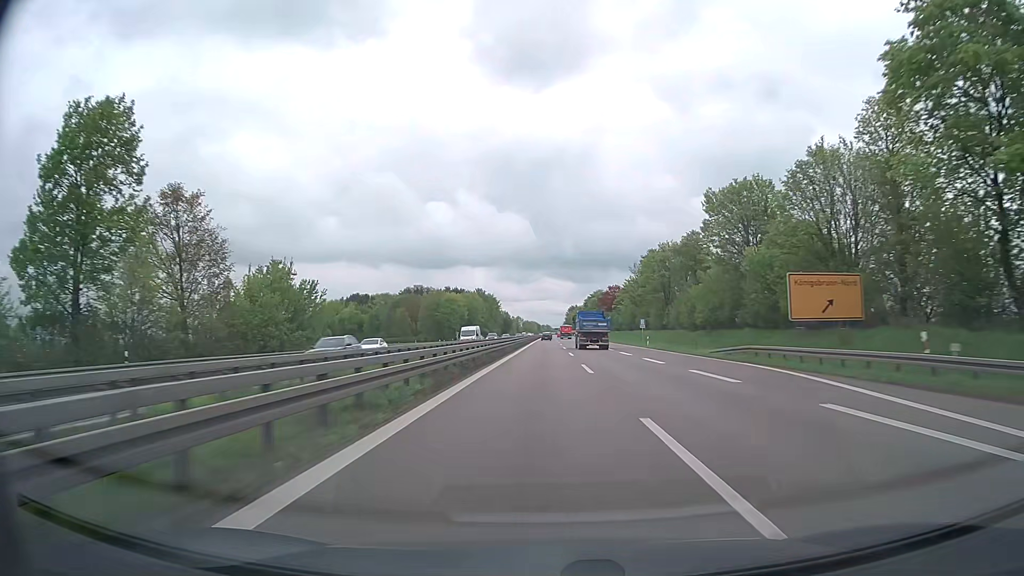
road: trunk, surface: asphalt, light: Day
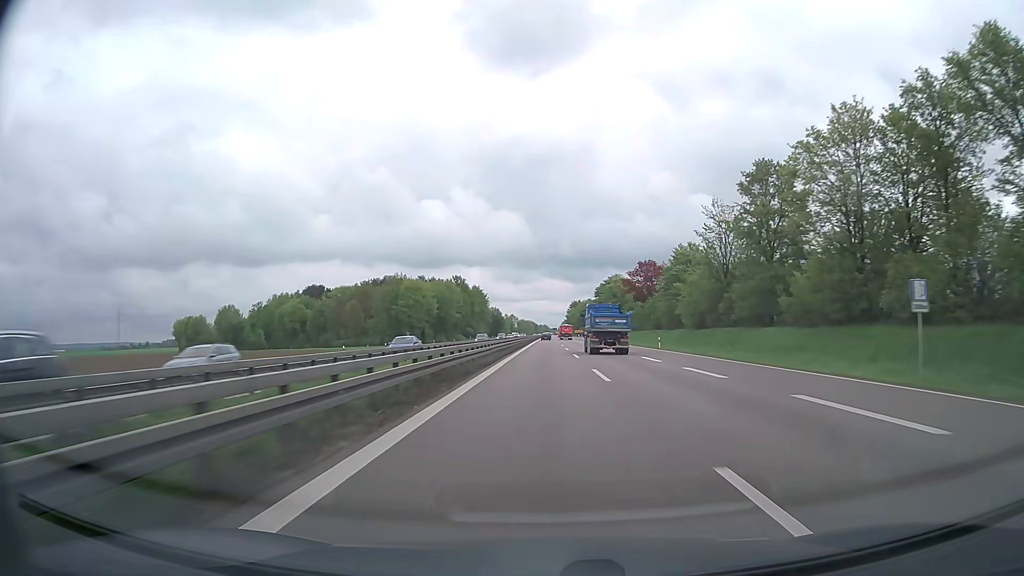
(+0.1, +58.0) m; 0°
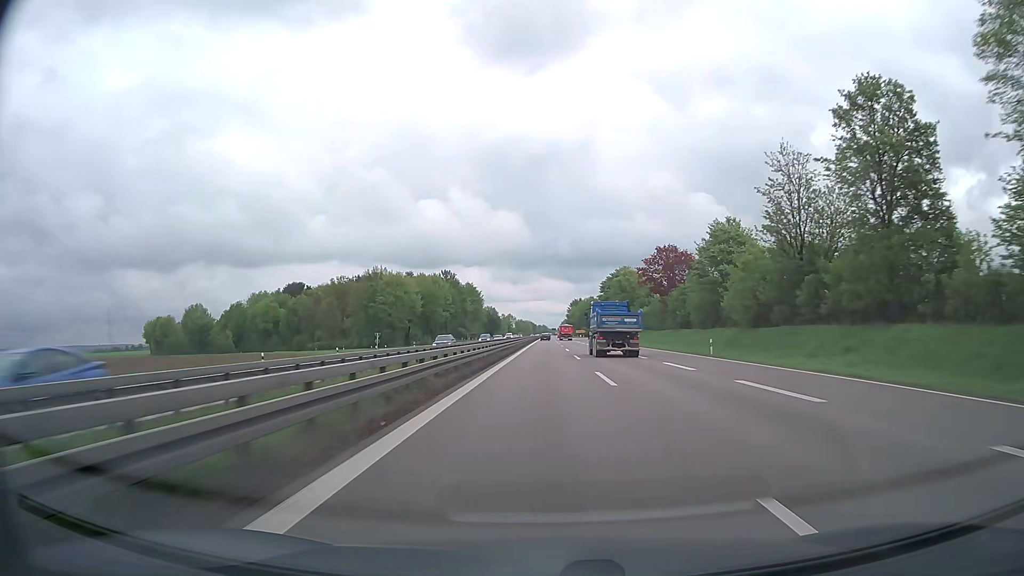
(0.0, +19.3) m; 0°
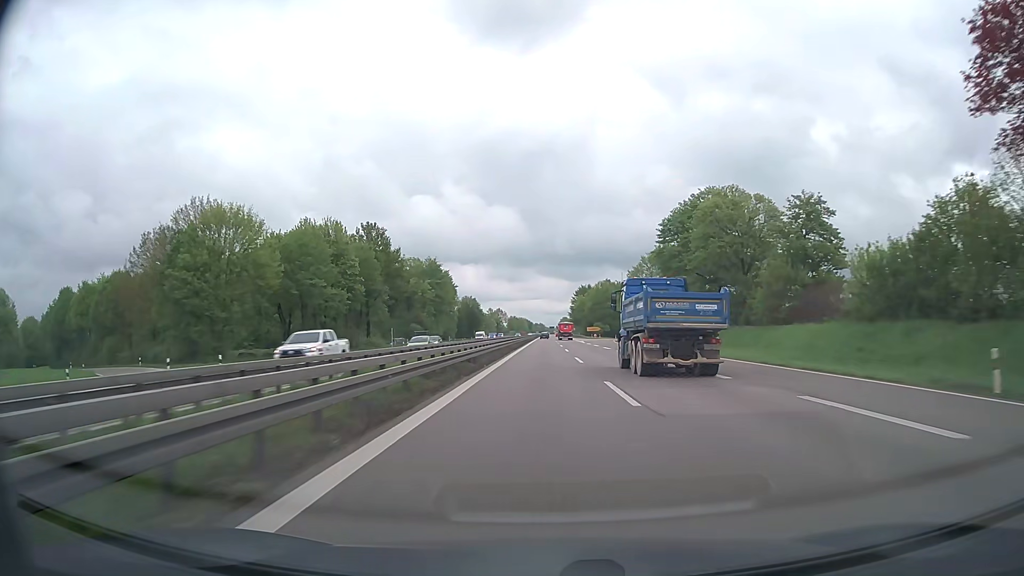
(0.0, +77.3) m; 0°
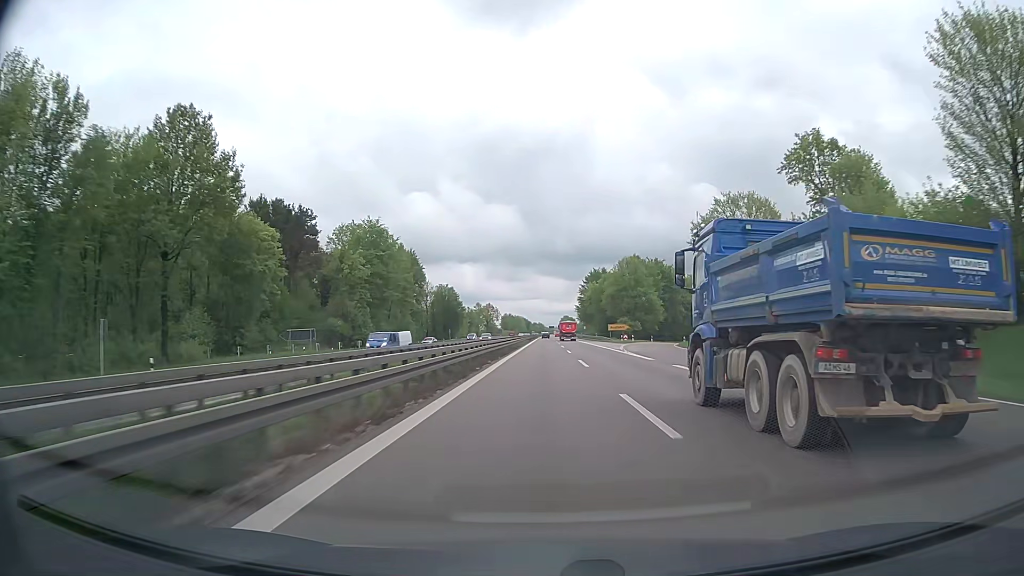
(0.0, +58.0) m; 0°
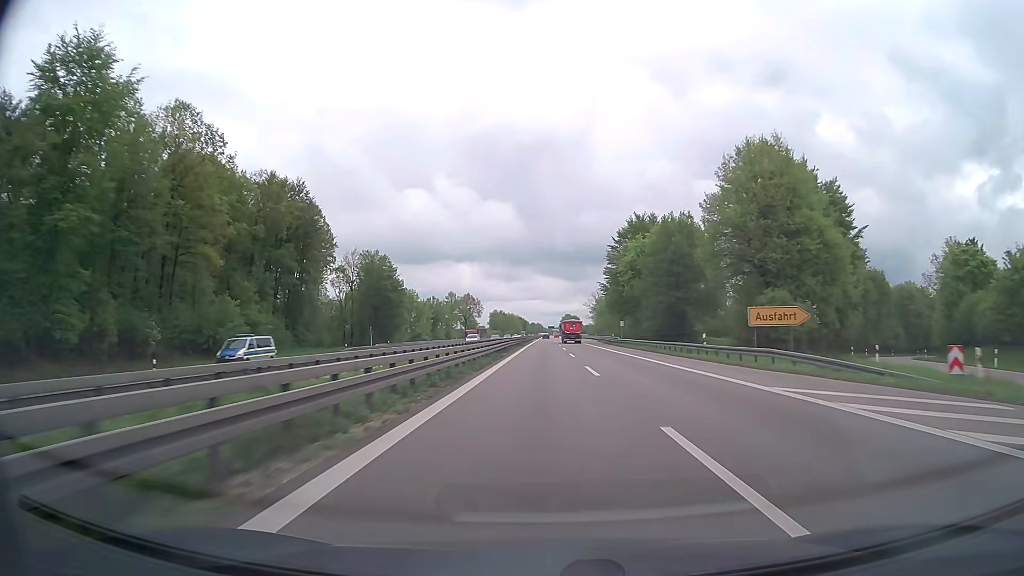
(0.0, +77.3) m; 0°
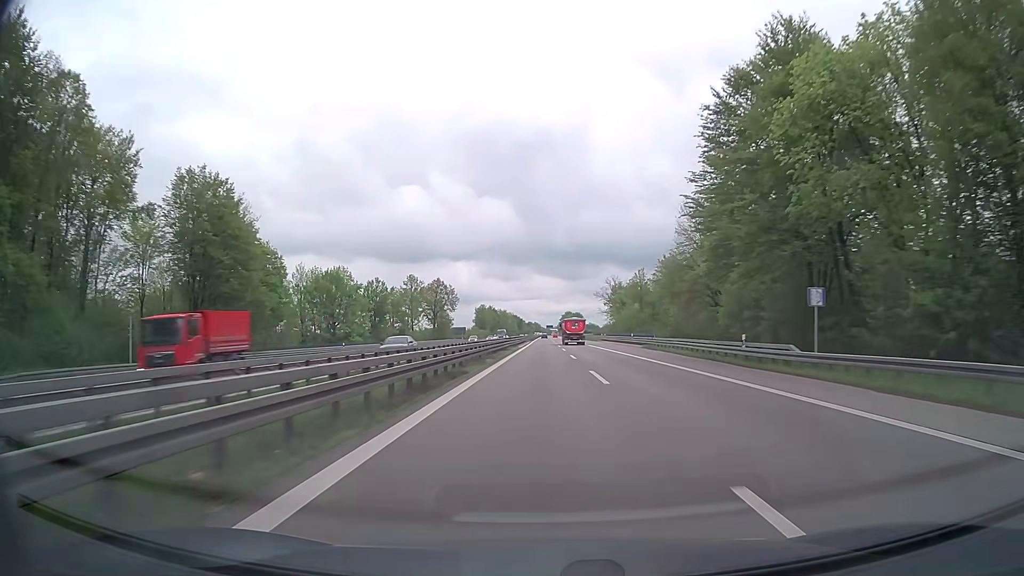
(+0.1, +58.0) m; 0°
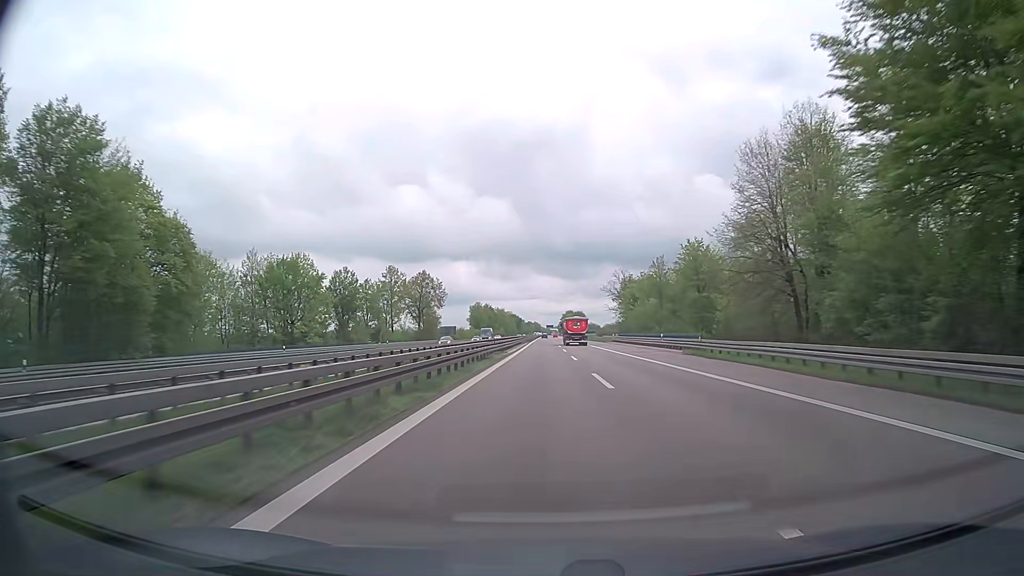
(0.0, +19.3) m; 0°
(0, +10) (0, +20) (0, +30) (0, +40) (0, +50) (0, +60) (0, +70) (0, +80) (0, +90) (0, +100) m
